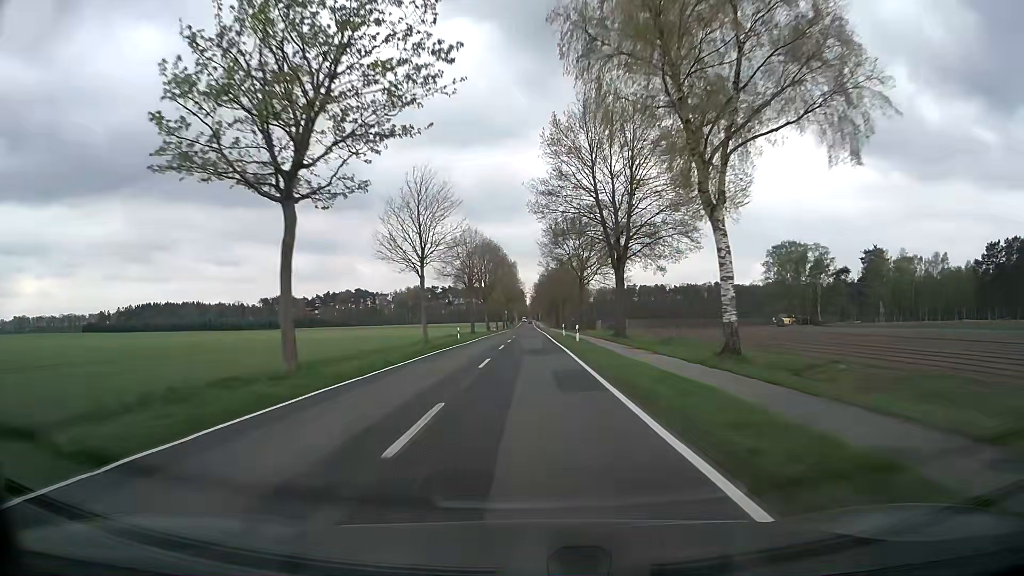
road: secondary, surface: asphalt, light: Day
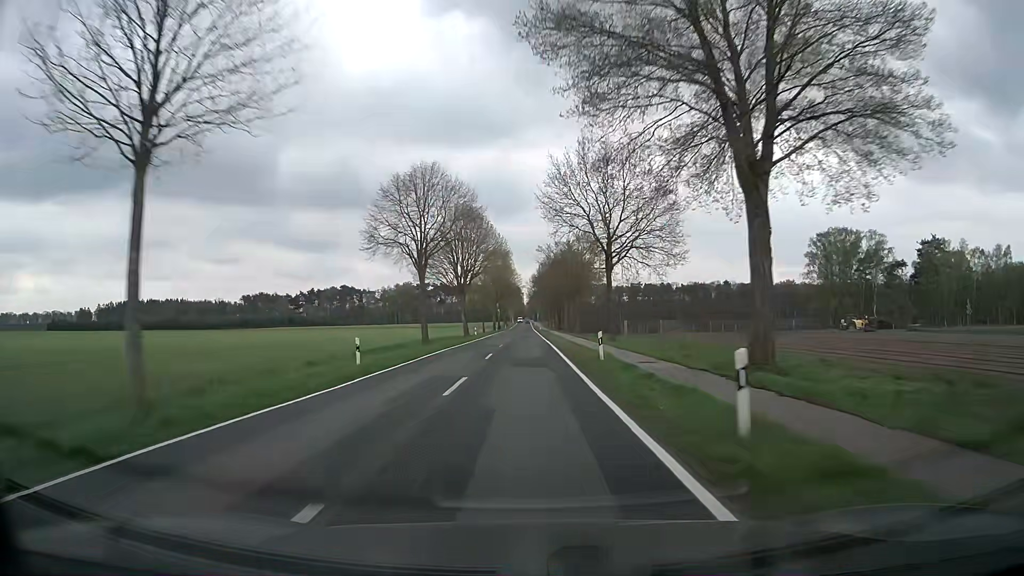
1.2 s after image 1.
(0.0, +30.1) m; 0°
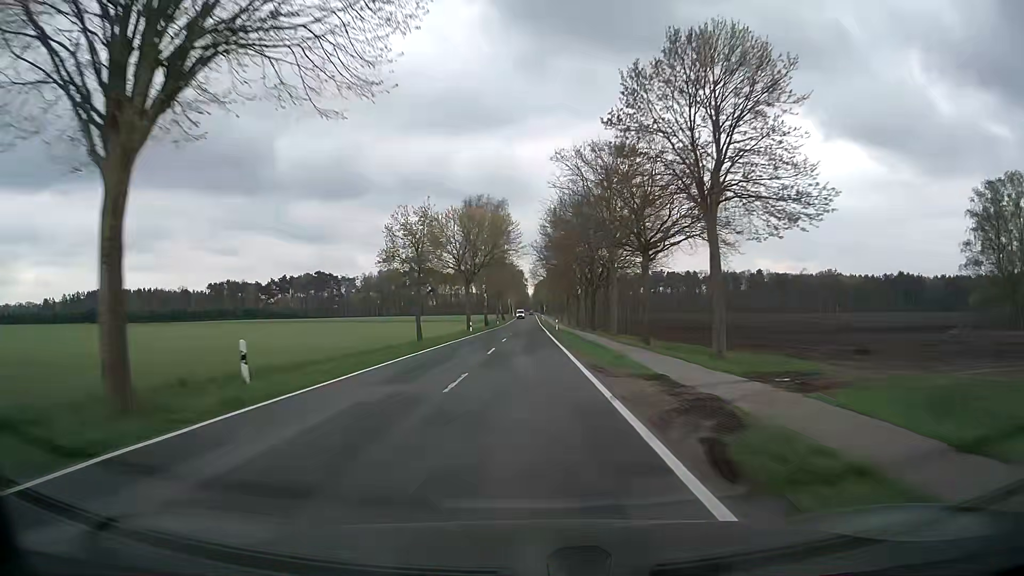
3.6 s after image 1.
(-0.5, +60.7) m; -1°
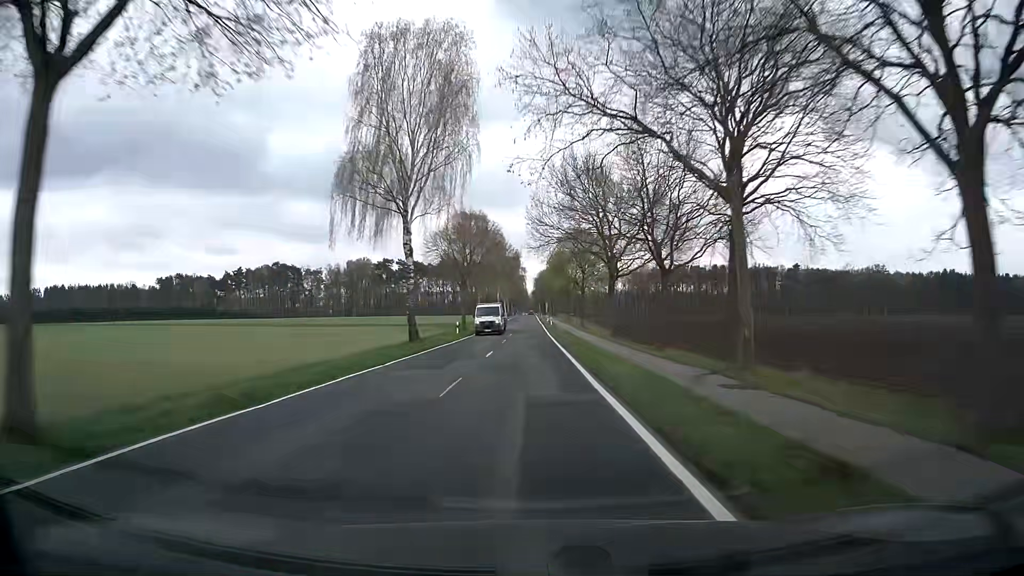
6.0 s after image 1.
(0.0, +61.1) m; 0°
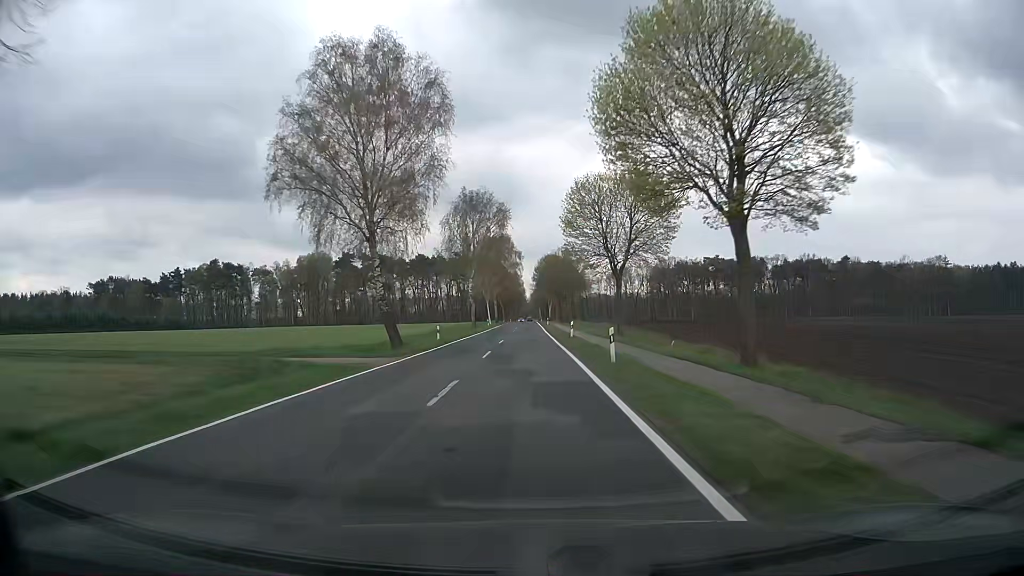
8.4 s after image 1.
(-0.2, +61.4) m; 0°
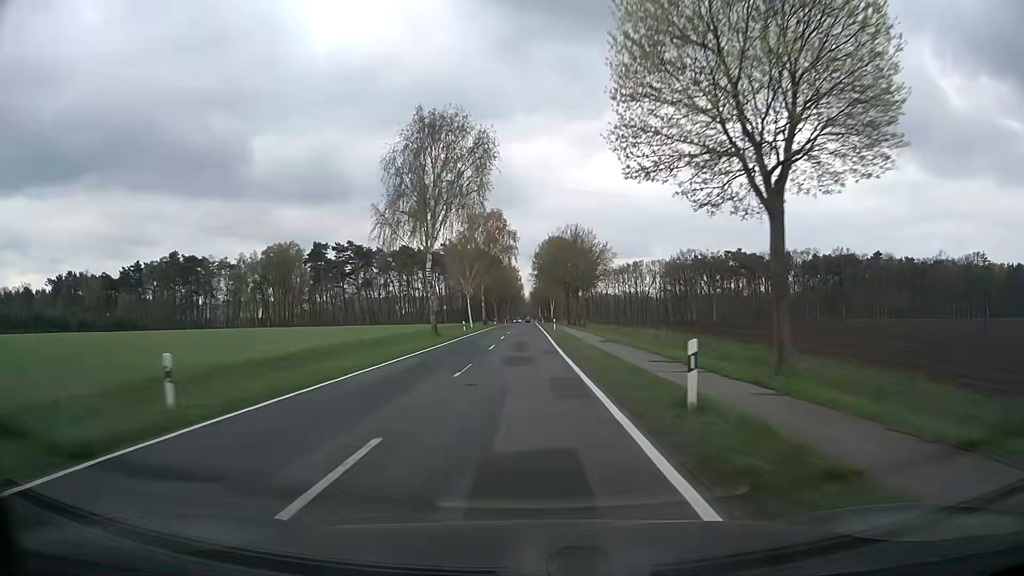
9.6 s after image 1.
(-0.1, +30.6) m; 0°
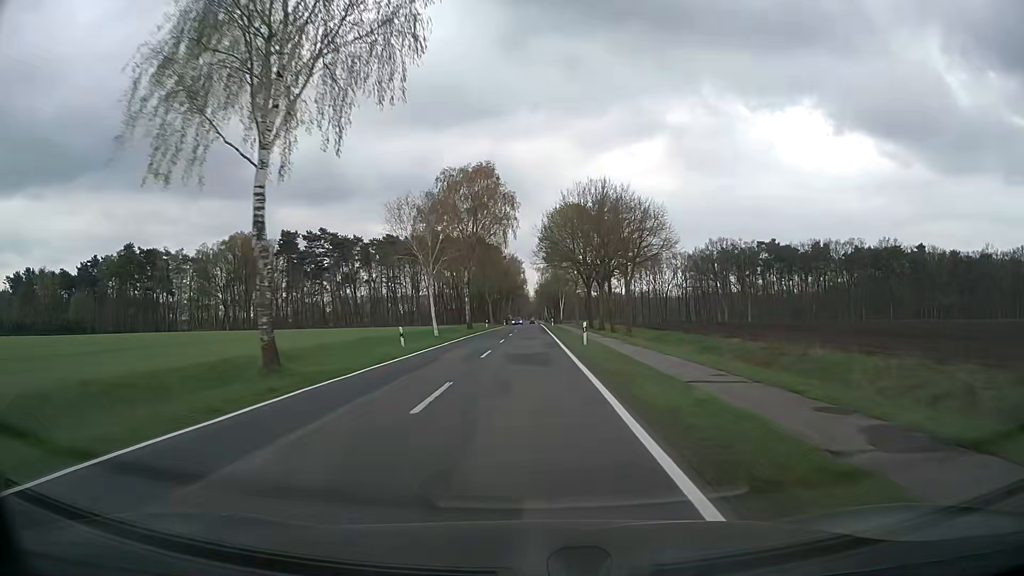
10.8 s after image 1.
(-0.1, +30.4) m; 0°
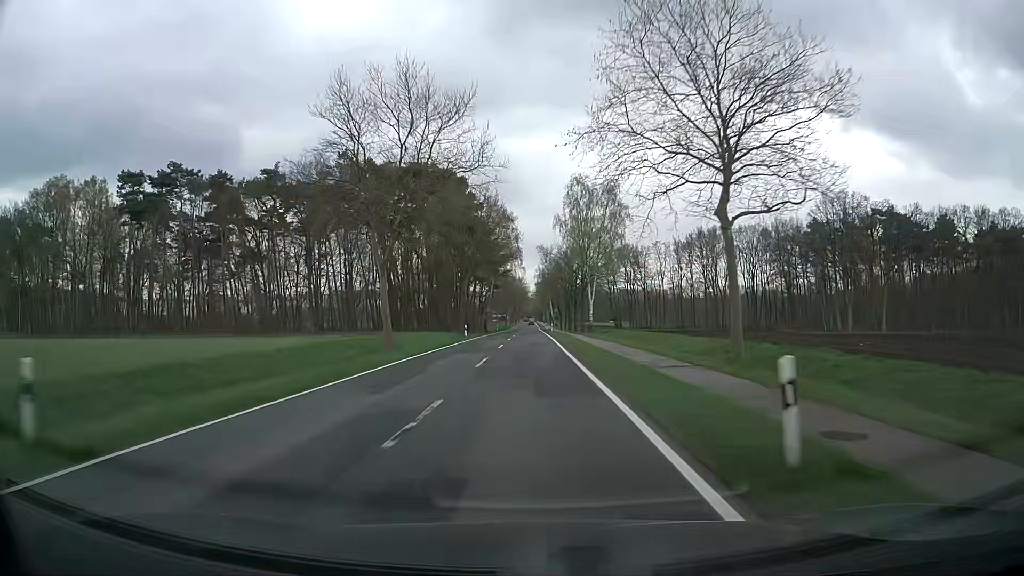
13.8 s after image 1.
(0.0, +74.4) m; 0°
(0, +10) (0, +20) (0, +30) (0, +40) (0, +50) (0, +60) (0, +70) (0, +80) (0, +90) (0, +100) m
